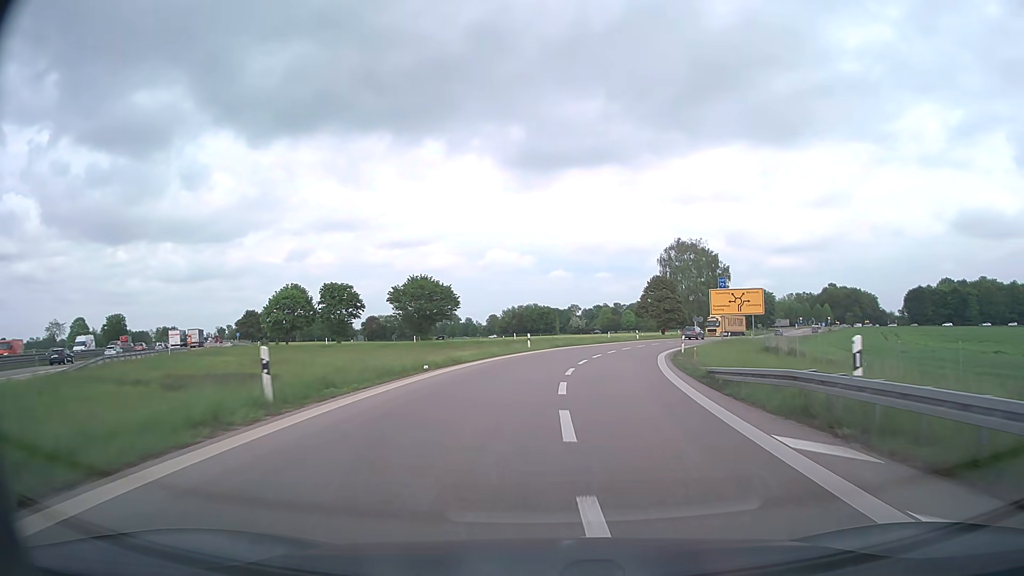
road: motorway_link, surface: asphalt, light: Day
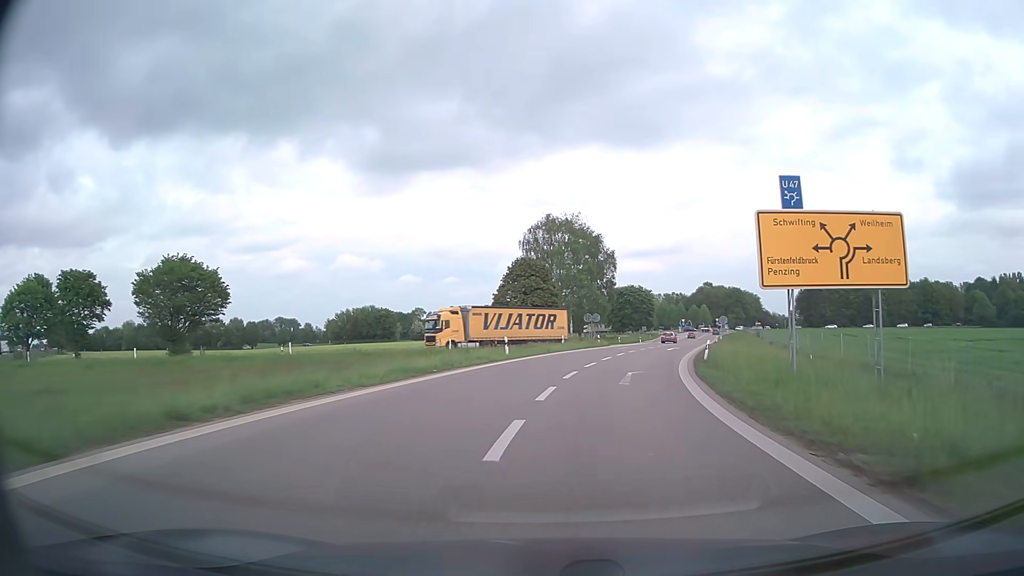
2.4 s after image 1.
(+3.7, +36.7) m; +13°
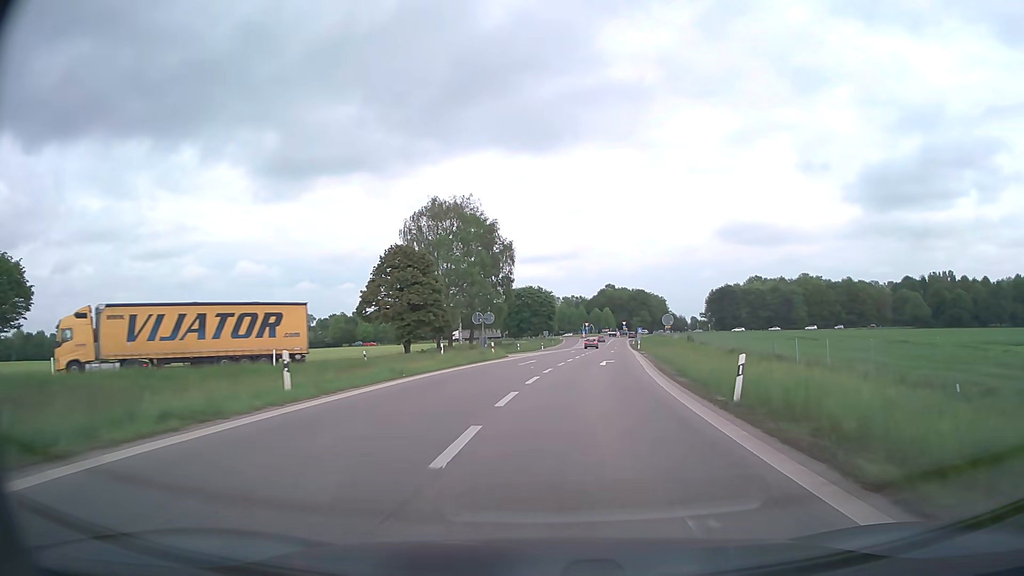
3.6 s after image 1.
(+1.4, +18.3) m; +9°
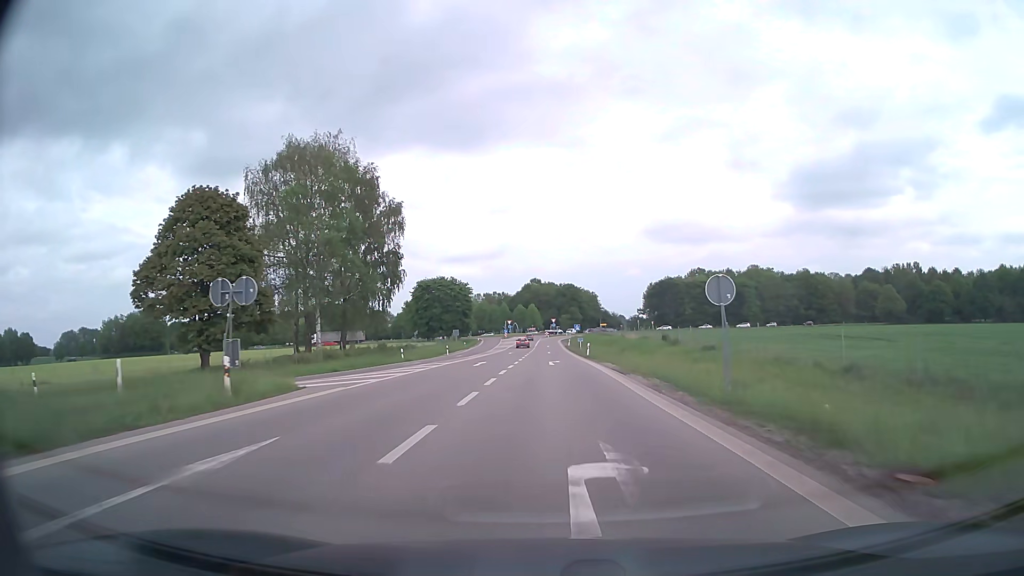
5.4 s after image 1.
(+2.1, +29.5) m; +7°
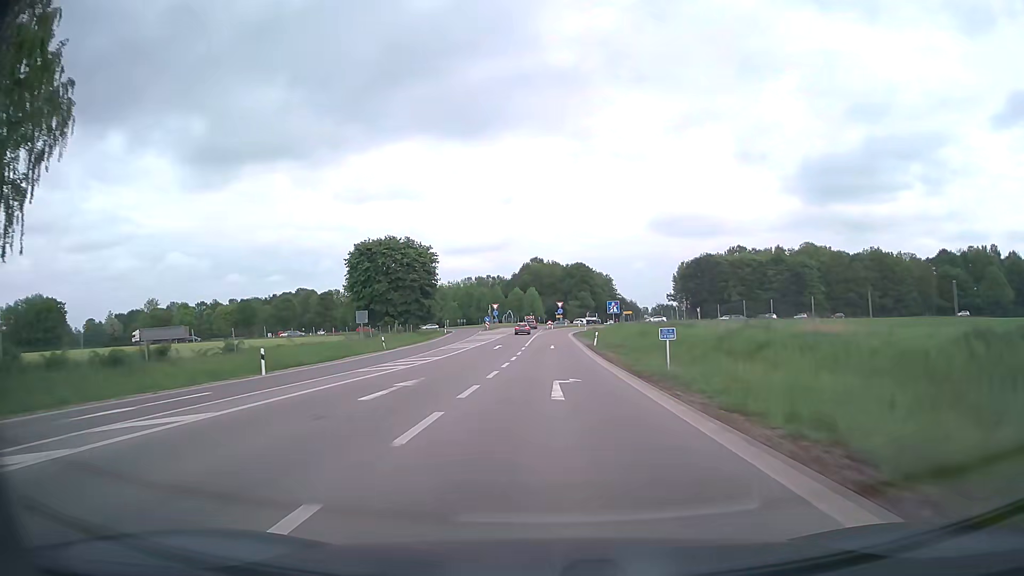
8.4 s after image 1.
(+0.4, +53.4) m; 0°
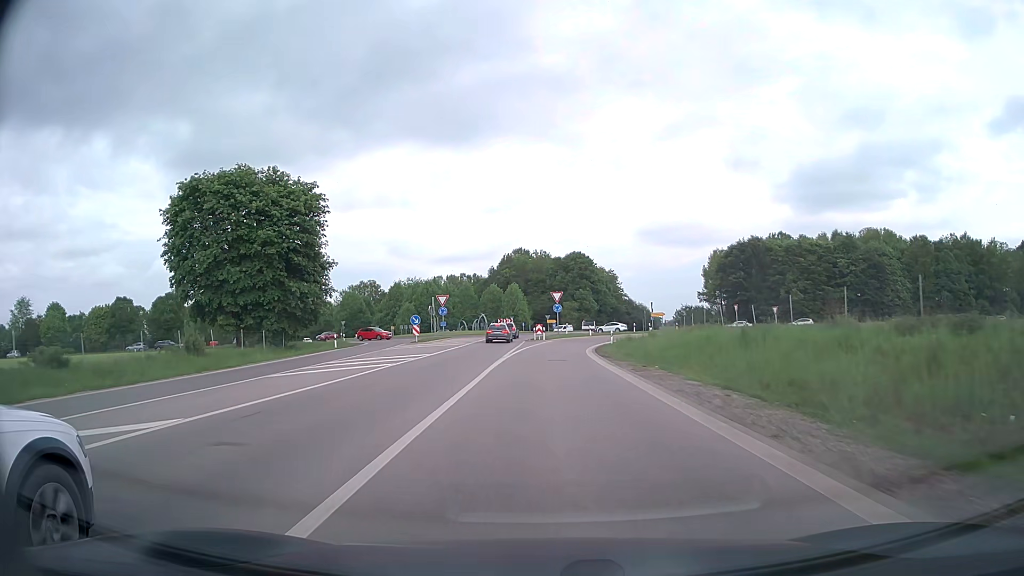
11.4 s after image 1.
(0.0, +49.9) m; +1°
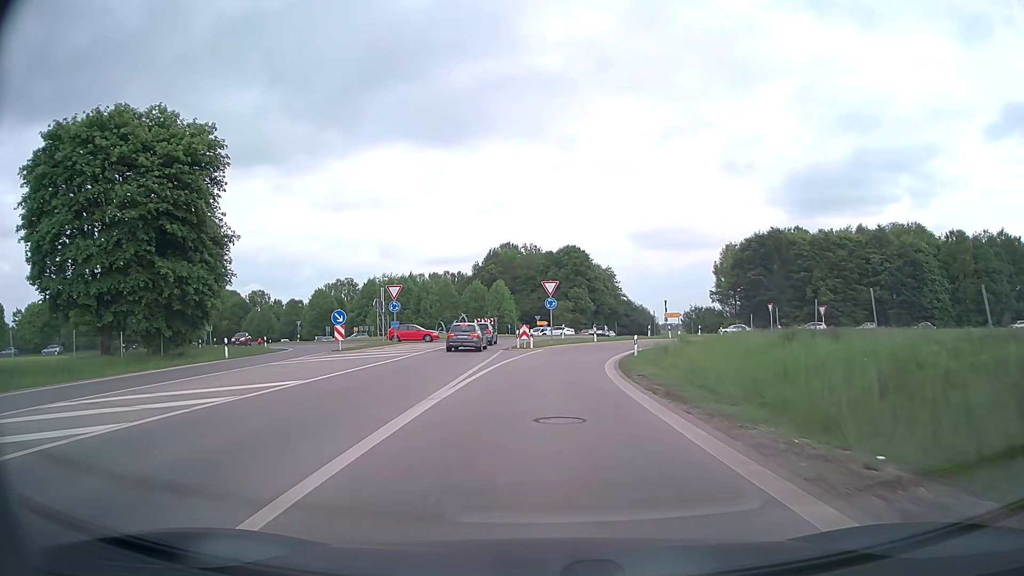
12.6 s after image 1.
(+0.1, +17.3) m; +1°
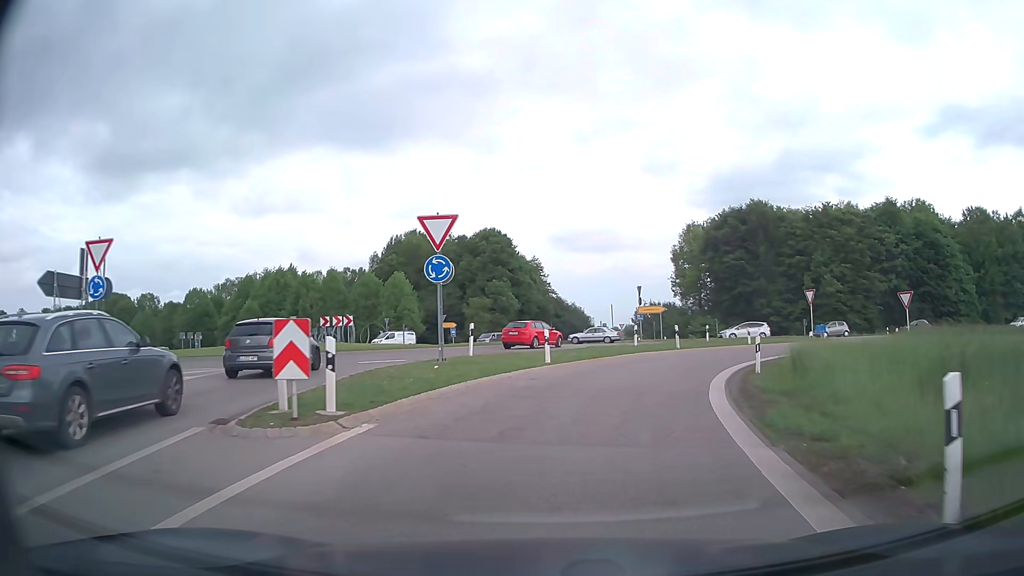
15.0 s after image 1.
(+0.9, +27.7) m; +7°
(+1, +10) (+3, +20) (+8, +28) (+14, +36) (+23, +42) (+32, +46) (+41, +48) (+51, +50) (+61, +51) (+71, +53) m
